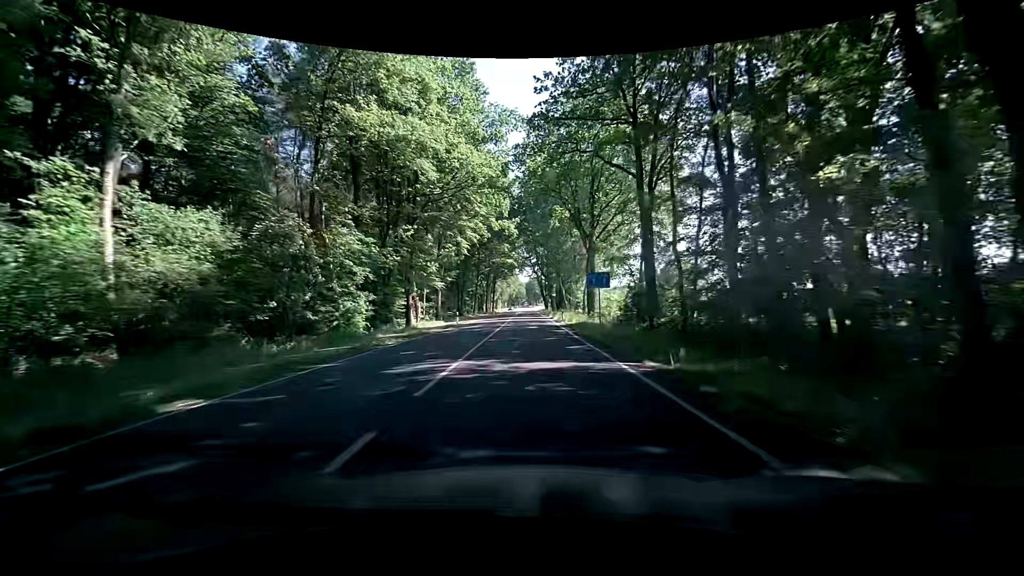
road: primary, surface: asphalt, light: Day
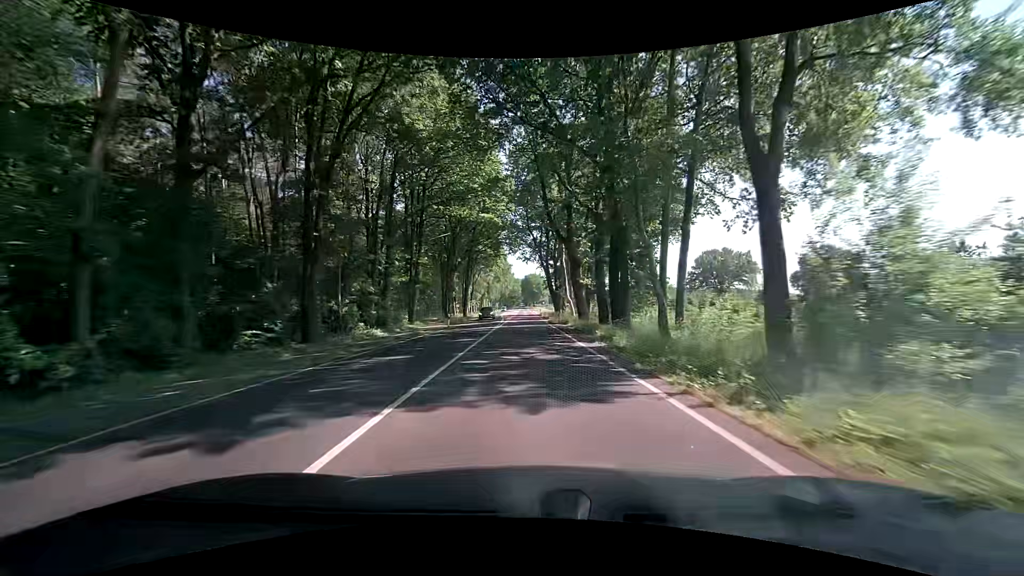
(+0.7, +52.9) m; 0°
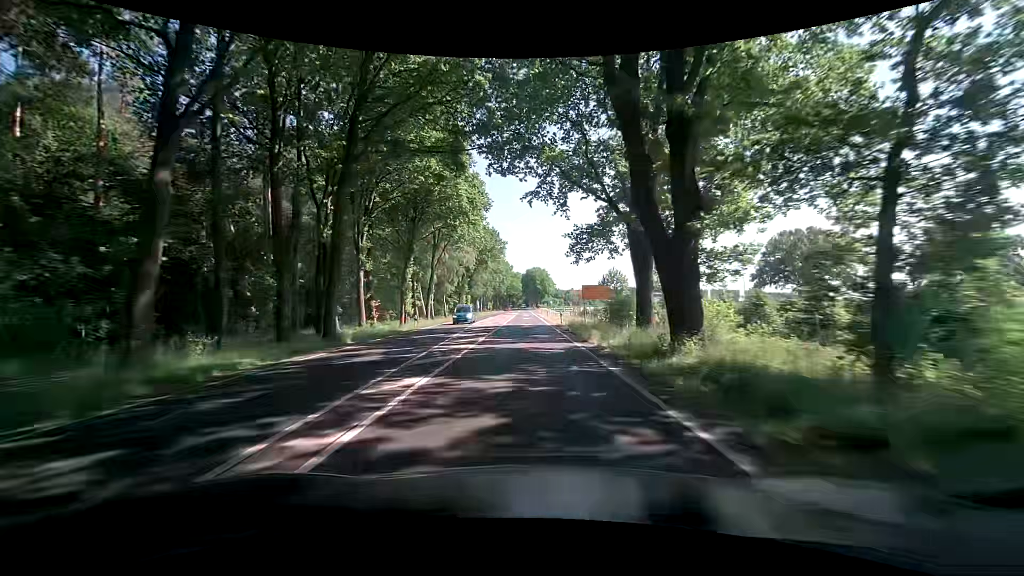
(+0.9, +52.9) m; +1°
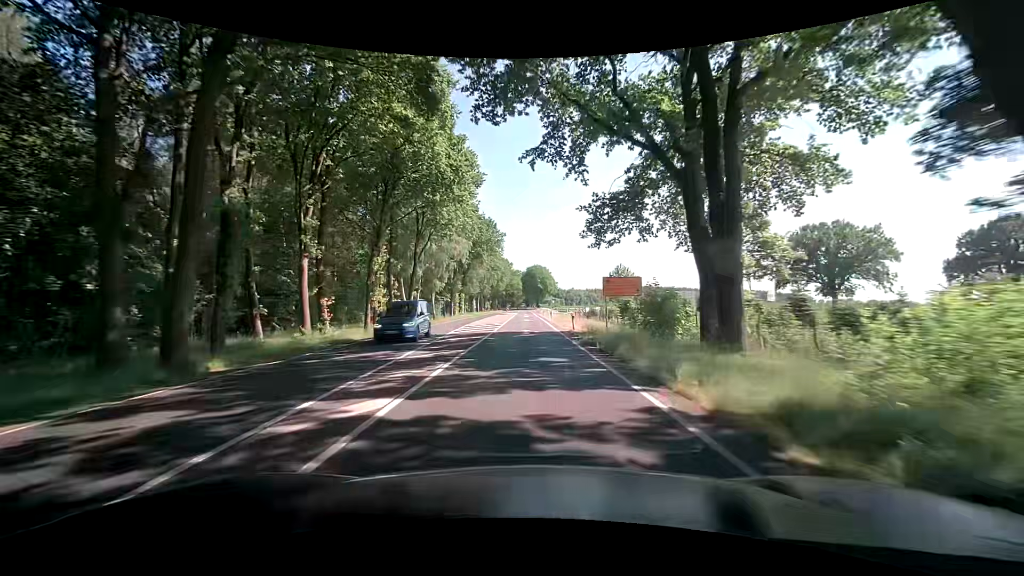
(0.0, +10.4) m; 0°
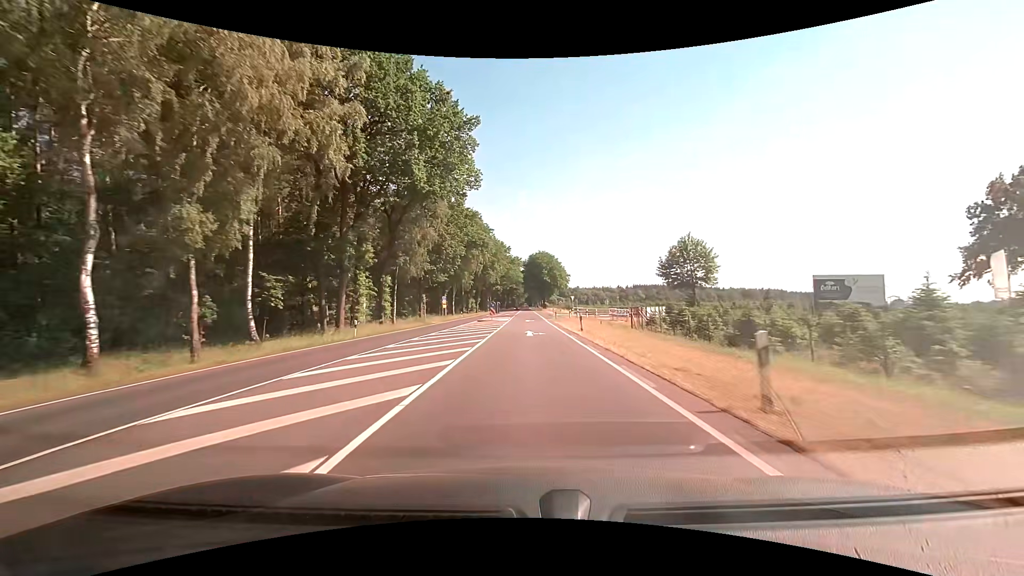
(-0.4, +52.2) m; 0°
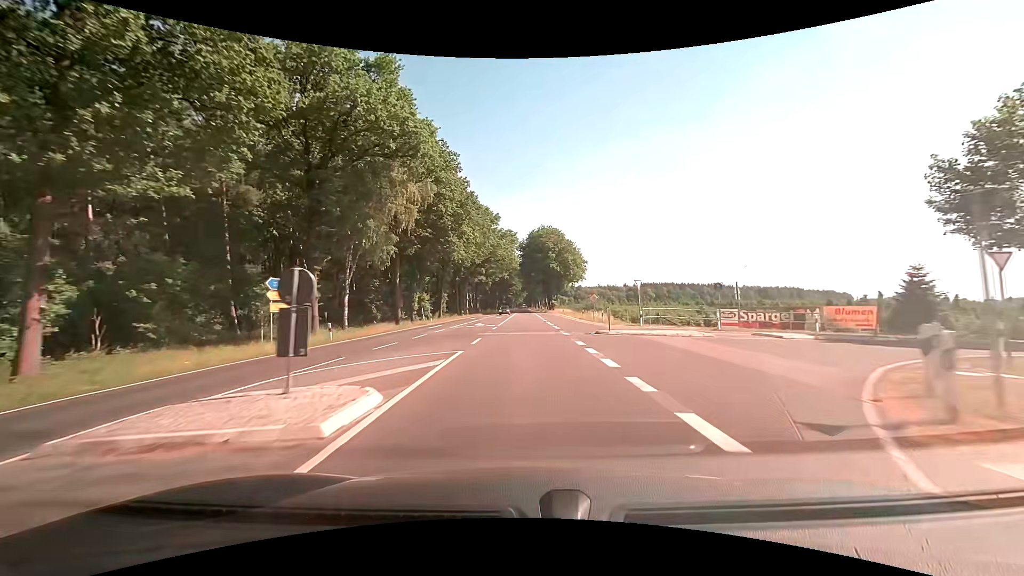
(+0.1, +53.0) m; 0°
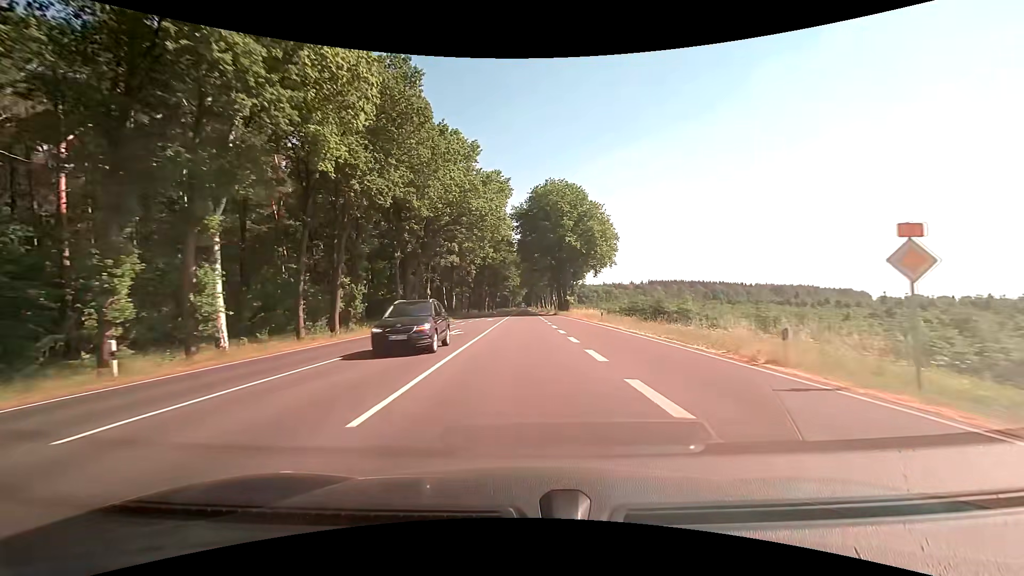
(-0.1, +42.0) m; 0°
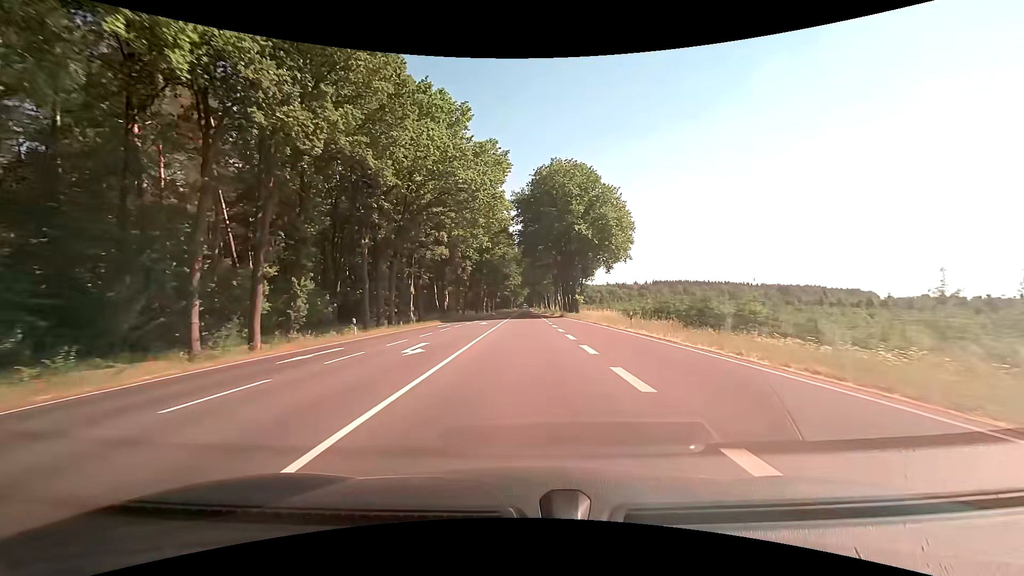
(0.0, +10.4) m; 0°
(0, +10) (0, +20) (0, +30) (0, +40) (0, +50) (0, +60) (0, +70) (+1, +80) (+1, +90) (+1, +100) m
